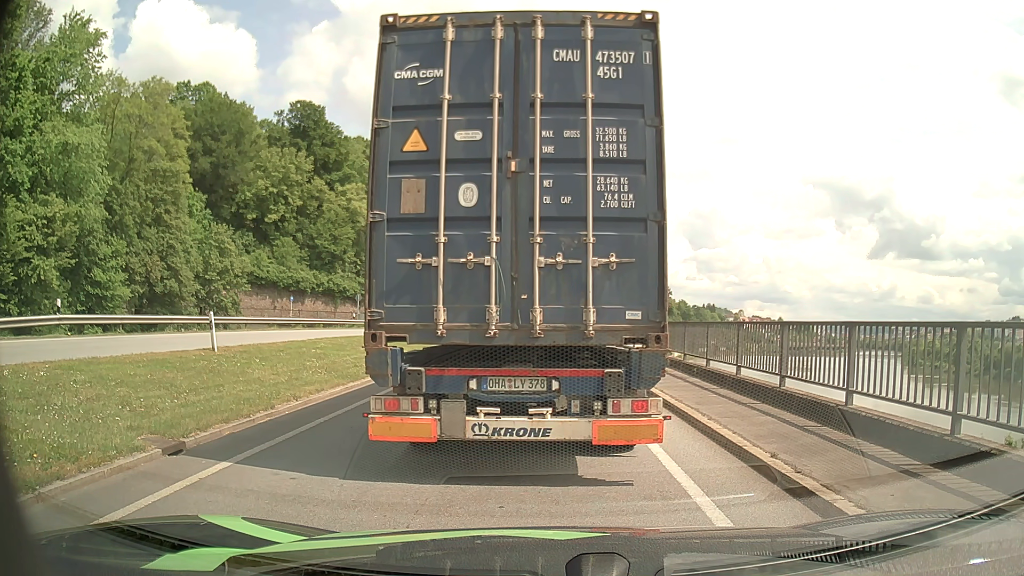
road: primary_link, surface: asphalt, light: Day
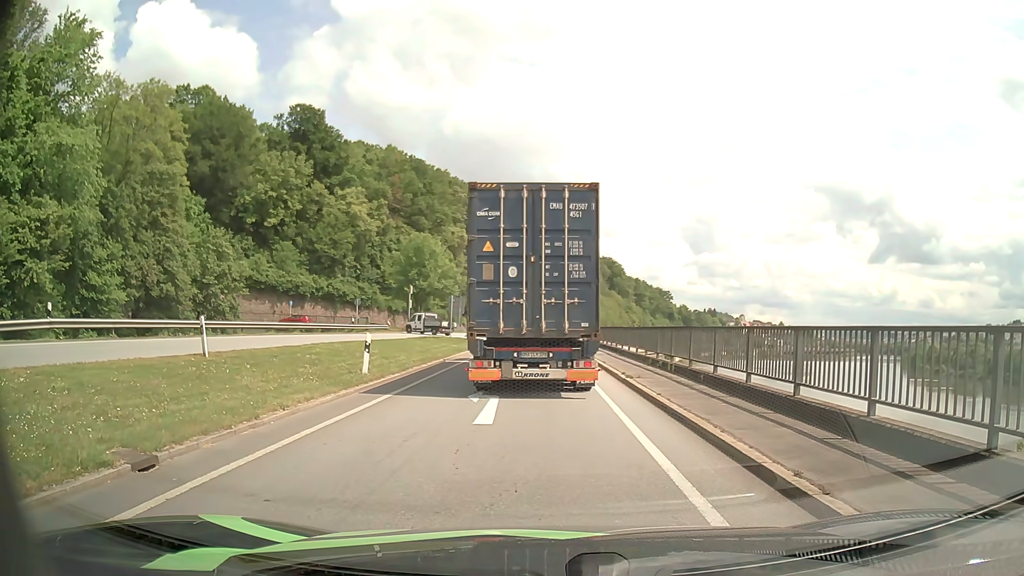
(0.0, +0.7) m; 0°
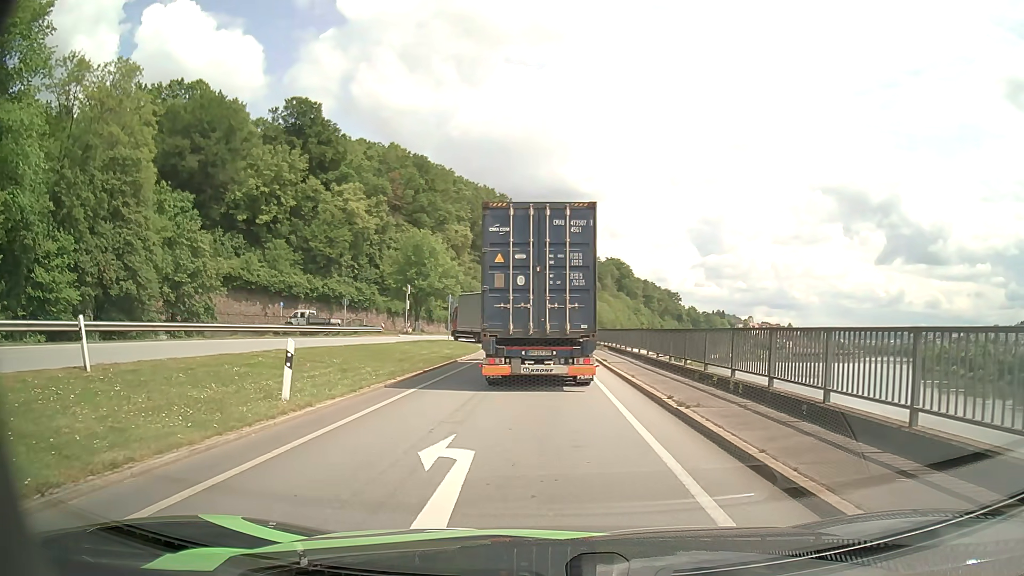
(0.0, +6.1) m; -1°
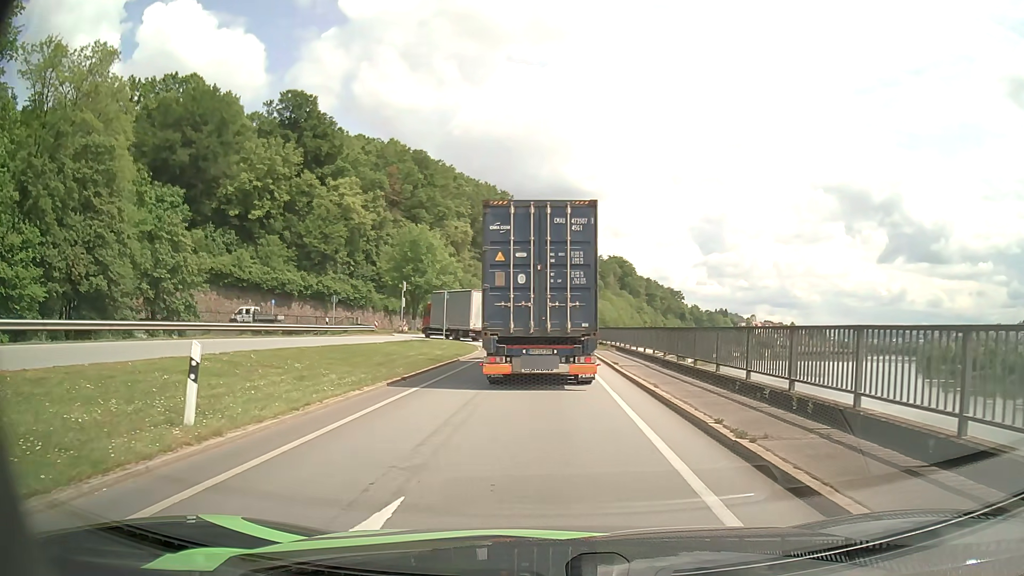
(0.0, +3.4) m; 0°
(0, +10) (0, +20) (0, +30) (0, +40) (-2, +50) (-7, +59) (-14, +65) (-23, +69) (-33, +70) (-43, +67) m
